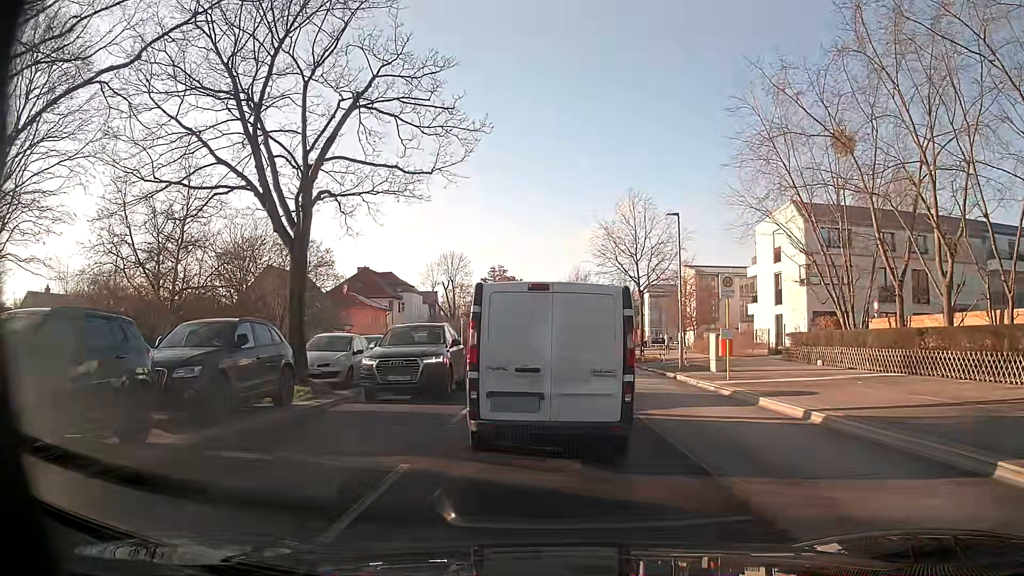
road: secondary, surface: asphalt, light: Day
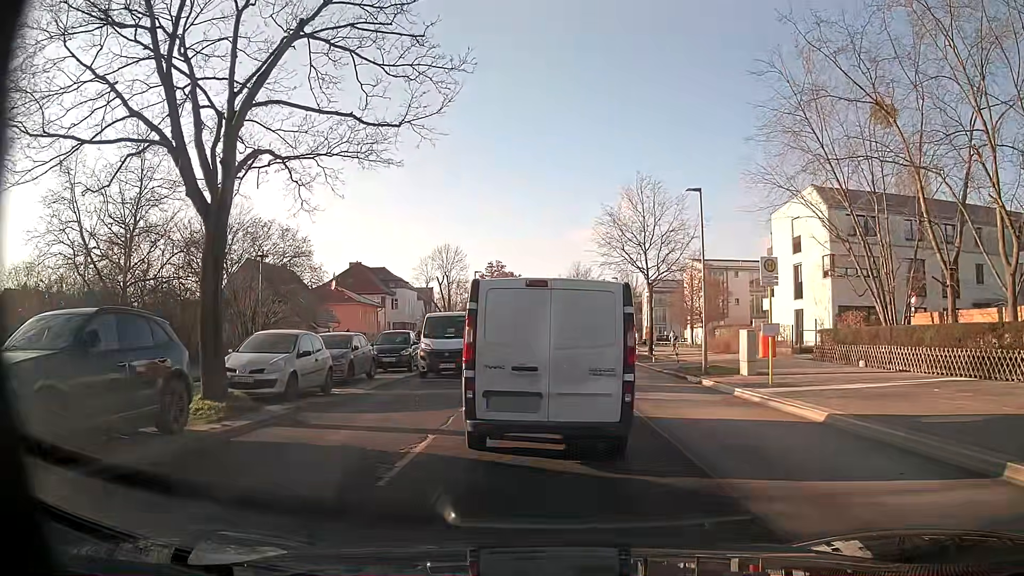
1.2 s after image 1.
(-0.2, +4.2) m; -1°
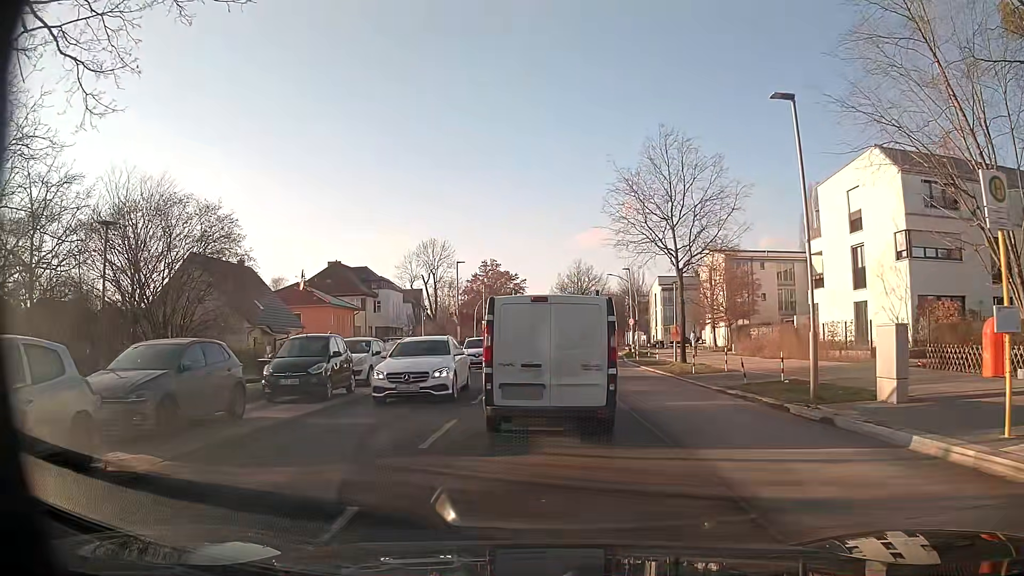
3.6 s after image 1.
(-0.1, +9.8) m; -2°
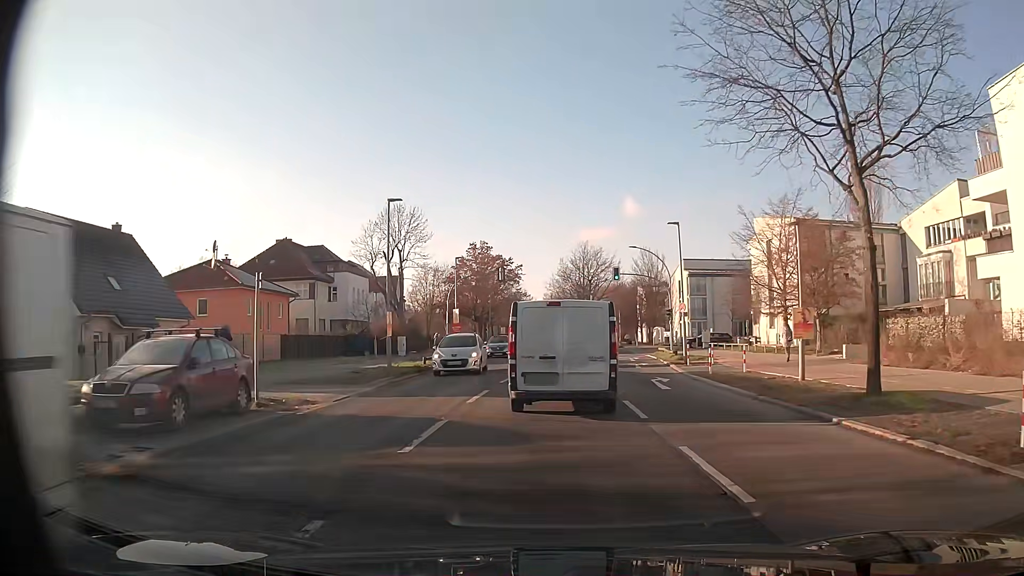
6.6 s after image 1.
(+0.6, +18.9) m; +1°
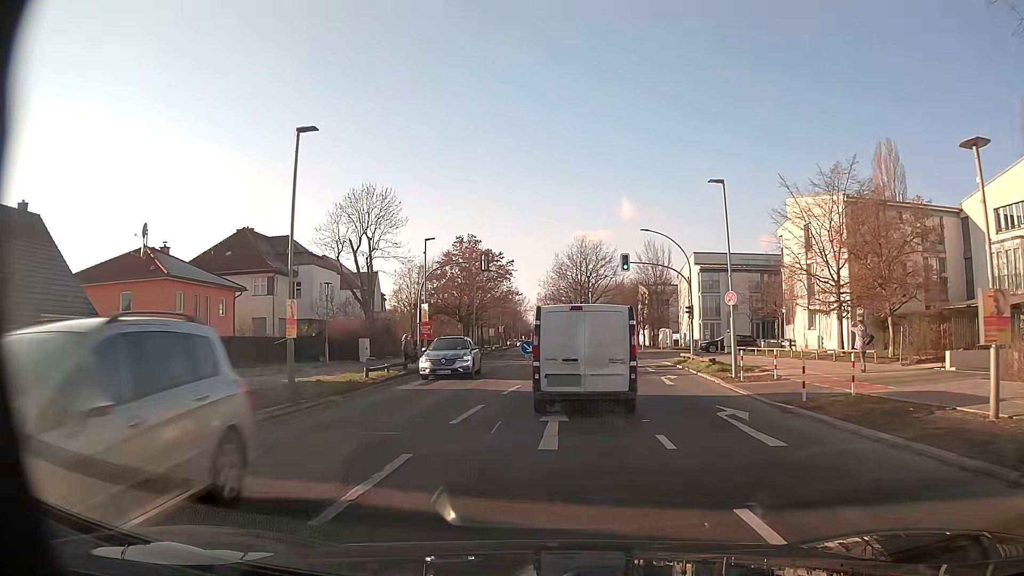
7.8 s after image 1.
(+0.1, +9.1) m; +1°
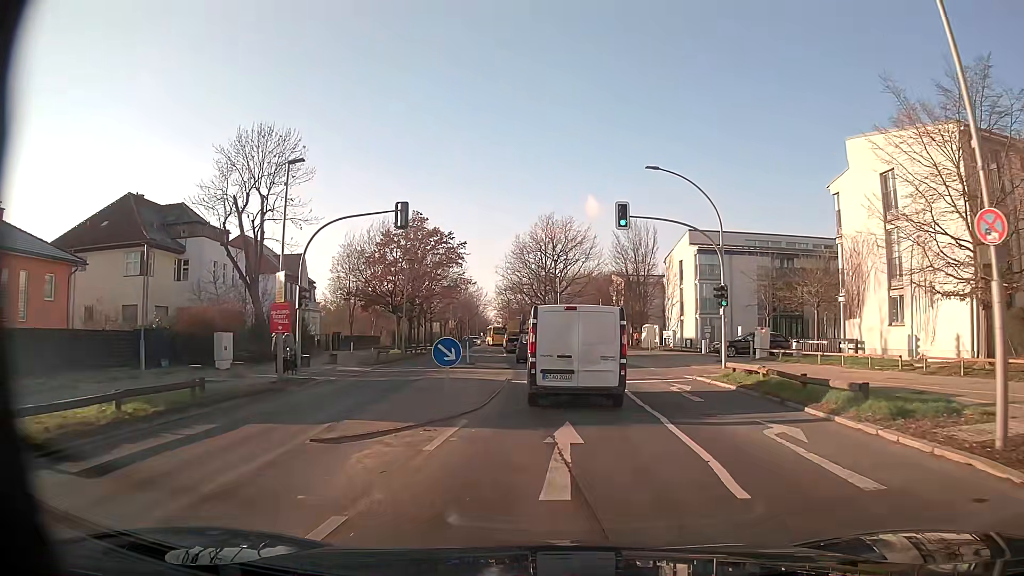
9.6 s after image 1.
(+0.1, +14.9) m; +2°
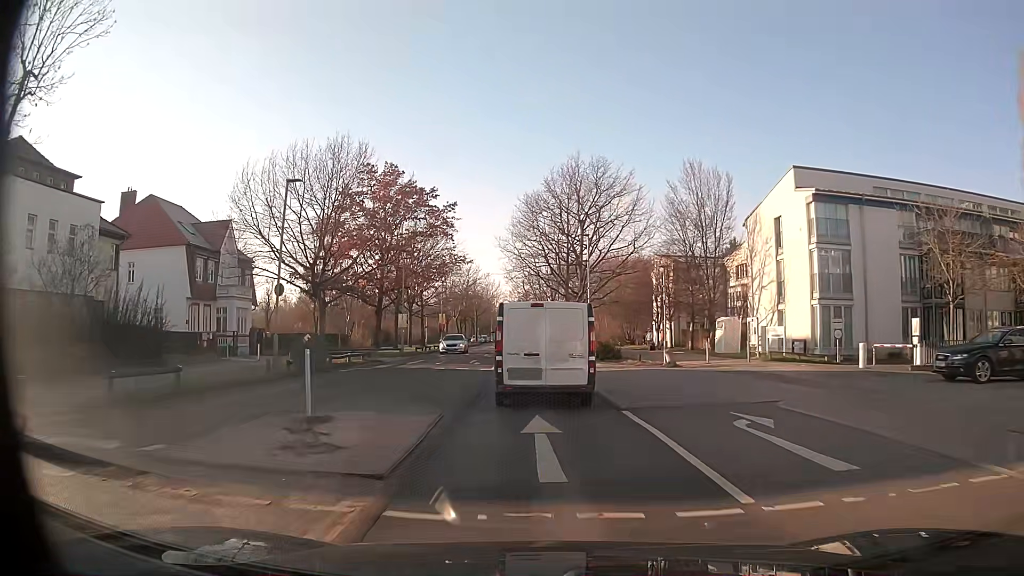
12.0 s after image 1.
(+0.4, +22.6) m; -2°
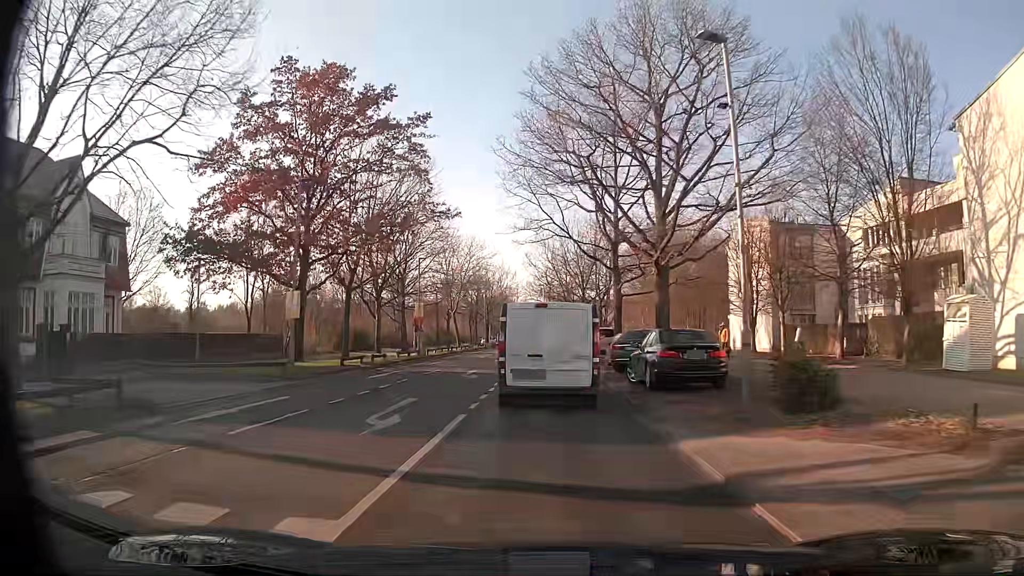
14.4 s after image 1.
(-0.5, +23.0) m; -2°
